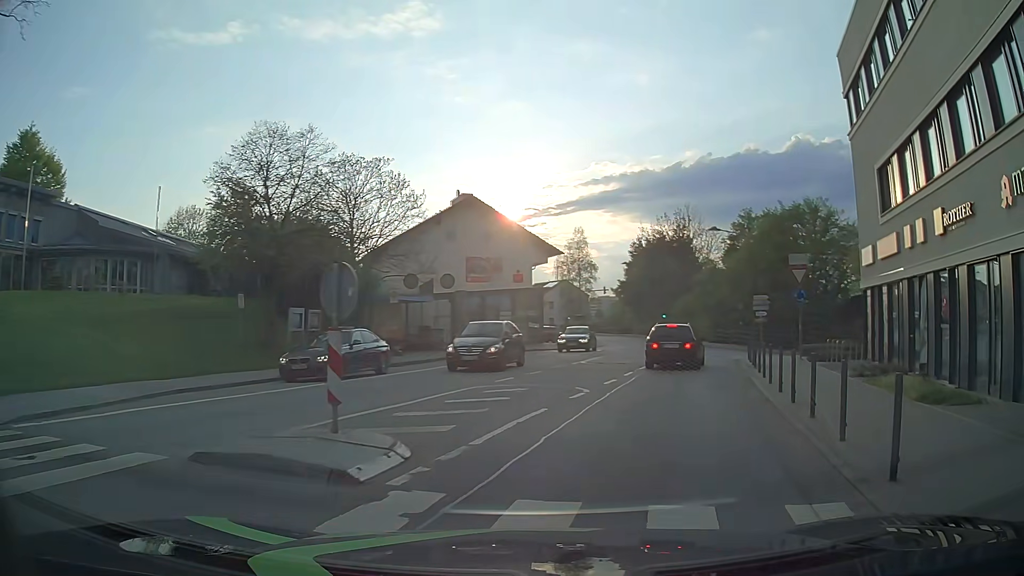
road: unclassified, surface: asphalt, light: Day
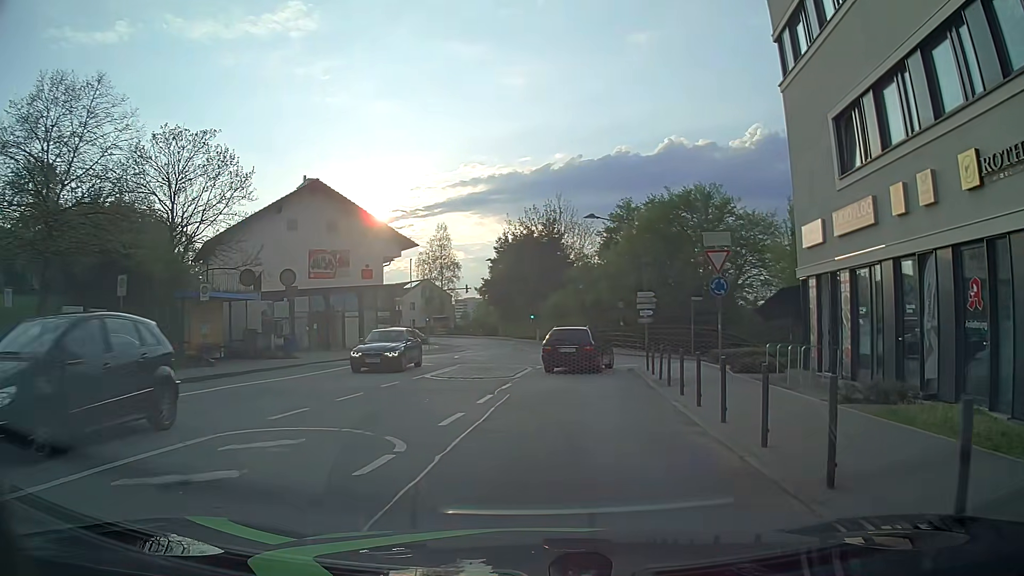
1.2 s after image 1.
(+0.8, +6.5) m; +13°
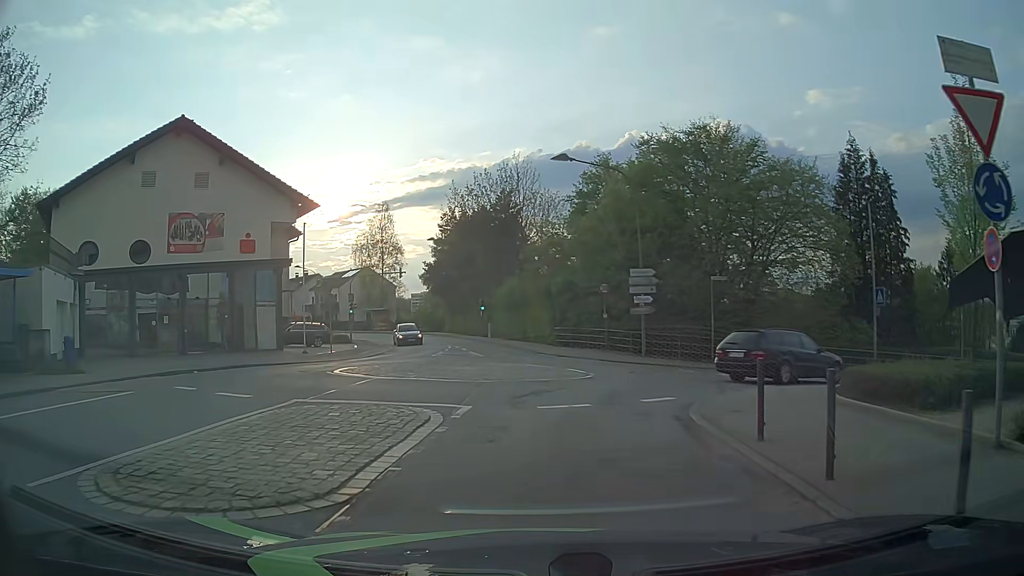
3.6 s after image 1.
(+0.5, +14.2) m; +3°
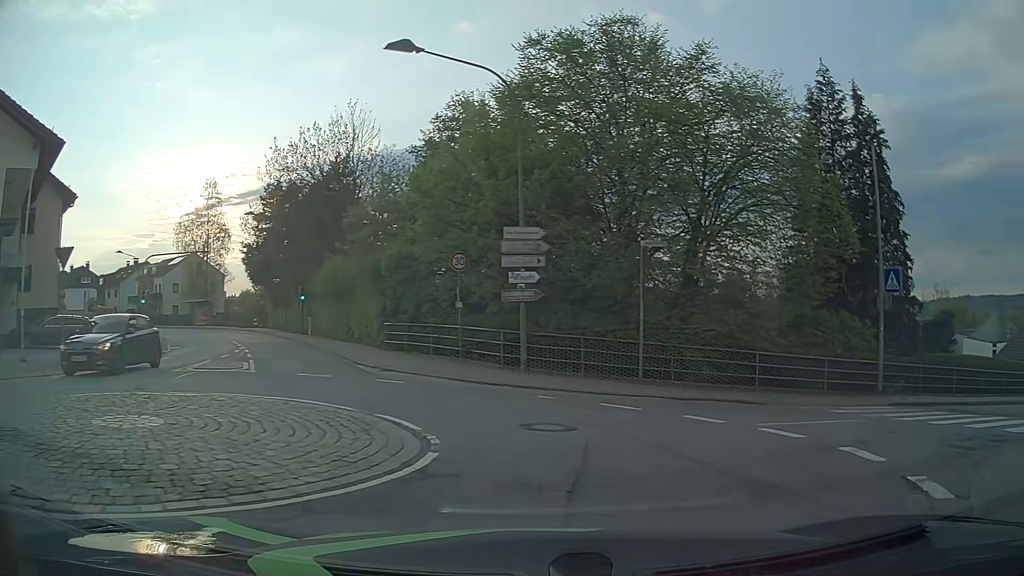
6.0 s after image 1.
(+0.5, +11.8) m; +13°
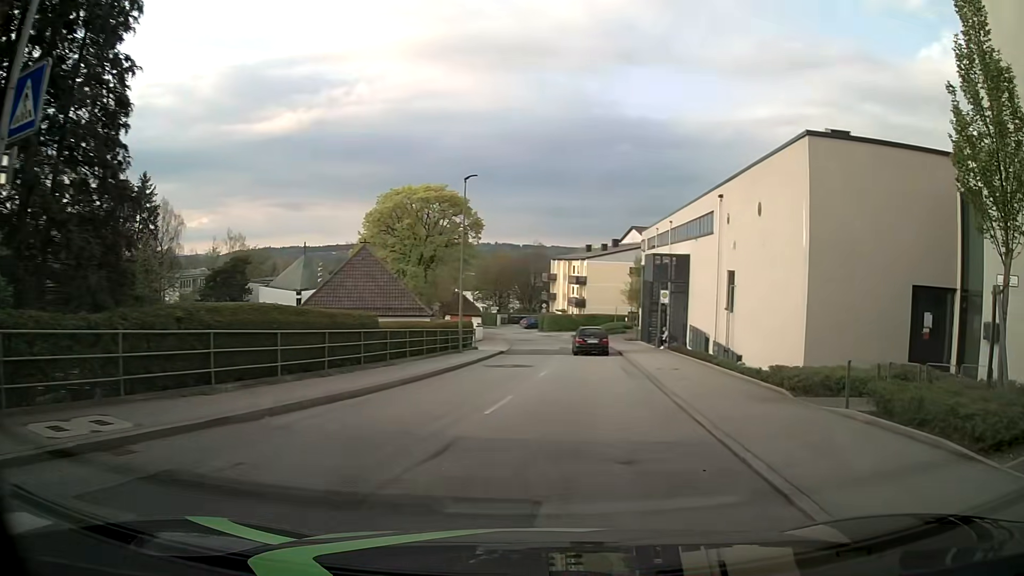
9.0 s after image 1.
(+7.3, +12.0) m; +59°
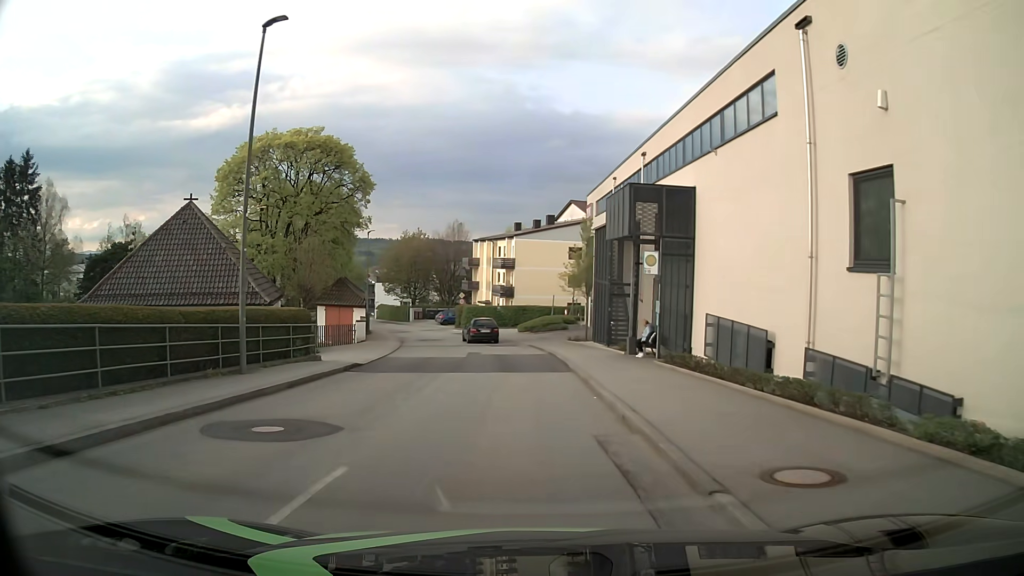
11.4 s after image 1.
(+1.8, +16.7) m; +7°
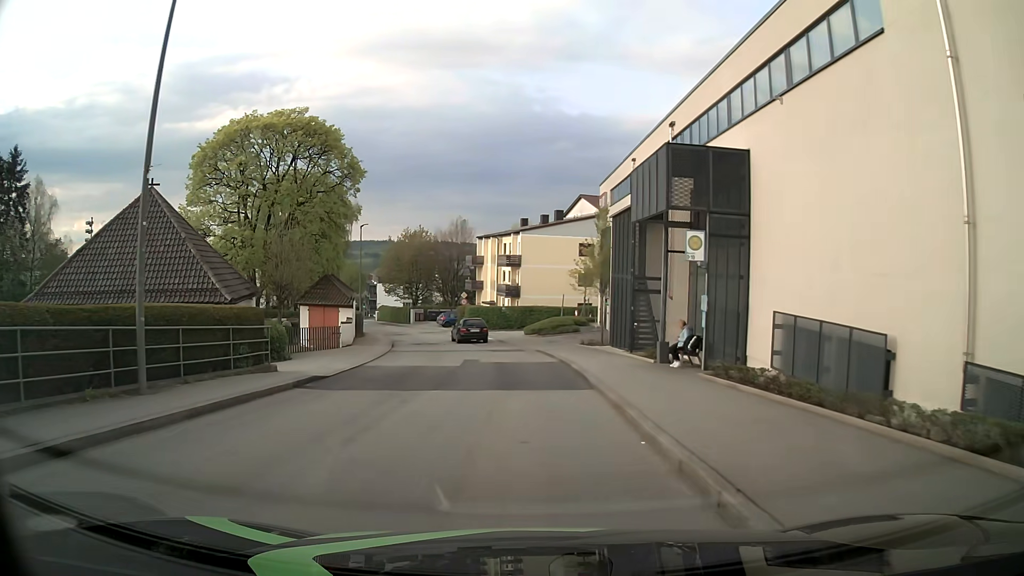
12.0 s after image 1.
(0.0, +4.7) m; 0°
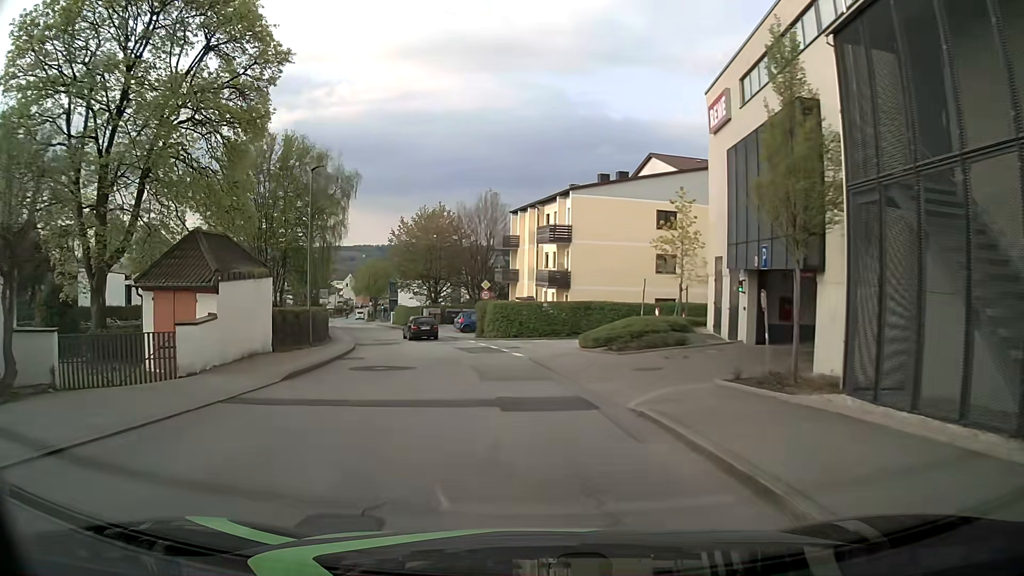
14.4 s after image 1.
(-0.6, +20.2) m; -2°
(-1, +10) (-2, +20) (-4, +30) (-7, +39) (-10, +49) (-14, +58) (-17, +67) (-21, +77) (-24, +86) (-28, +96) m
